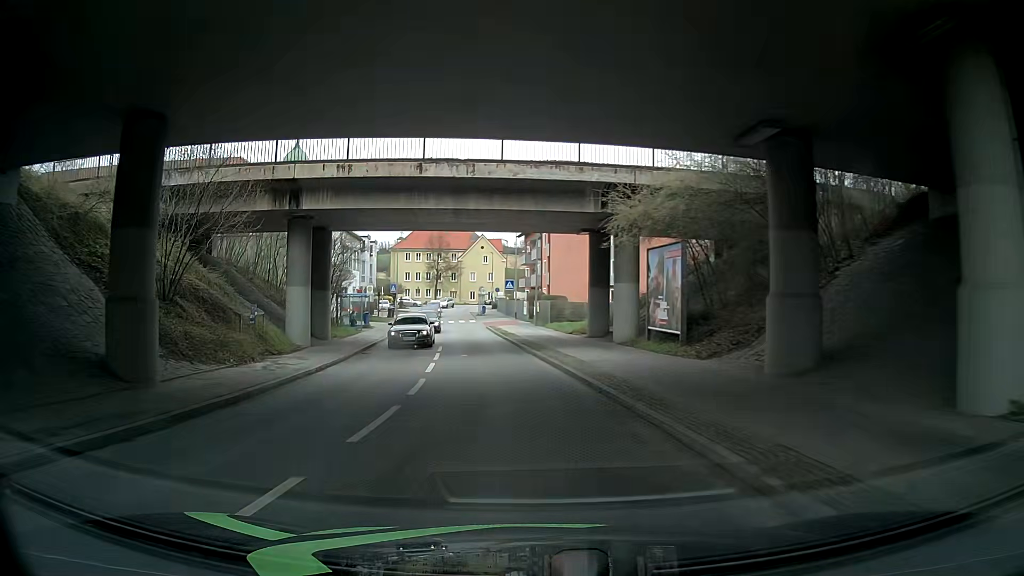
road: unclassified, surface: asphalt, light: Day
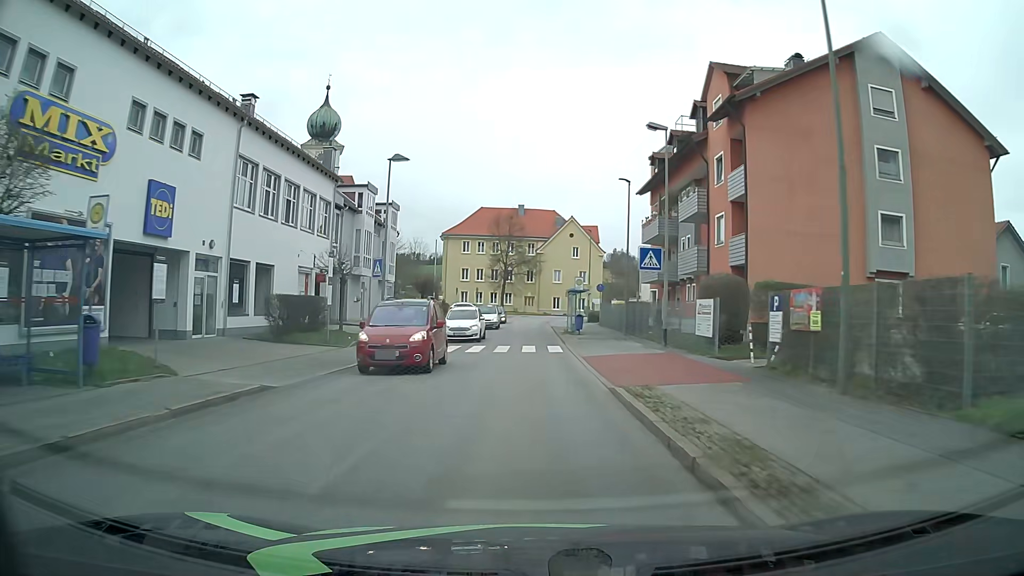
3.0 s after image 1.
(-2.2, +37.8) m; -7°
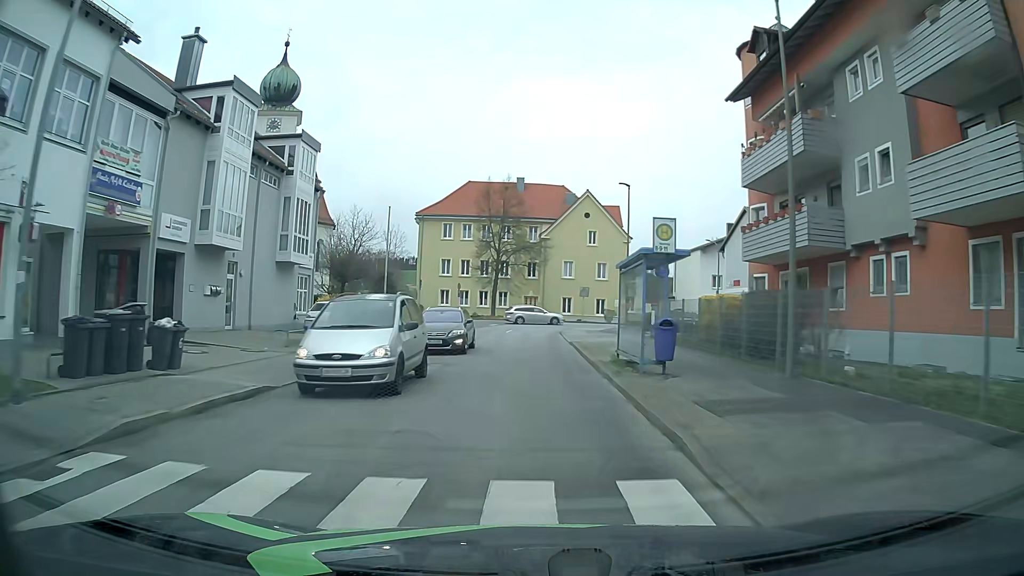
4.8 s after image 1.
(-0.1, +22.6) m; 0°
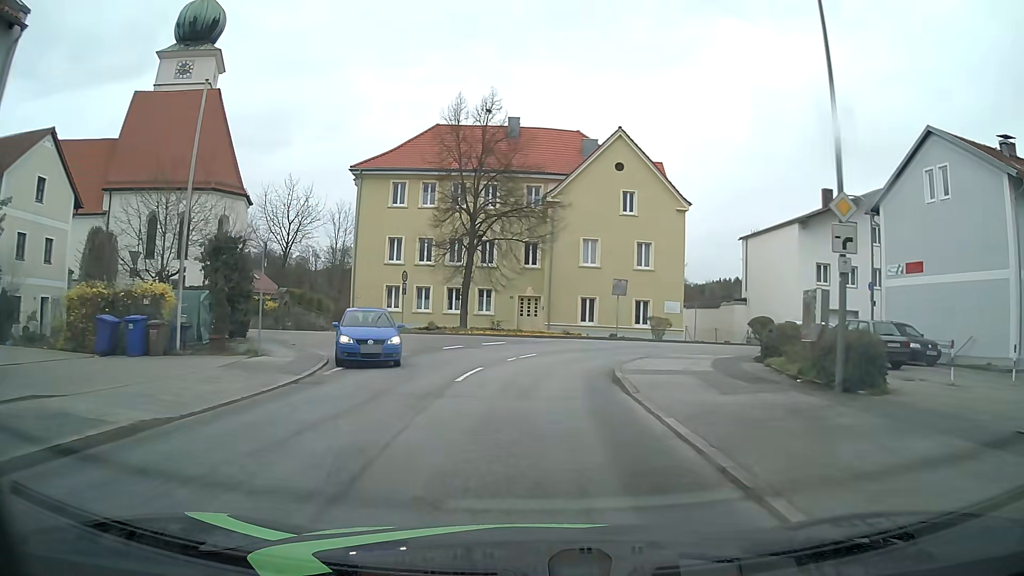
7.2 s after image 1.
(-0.1, +25.6) m; 0°
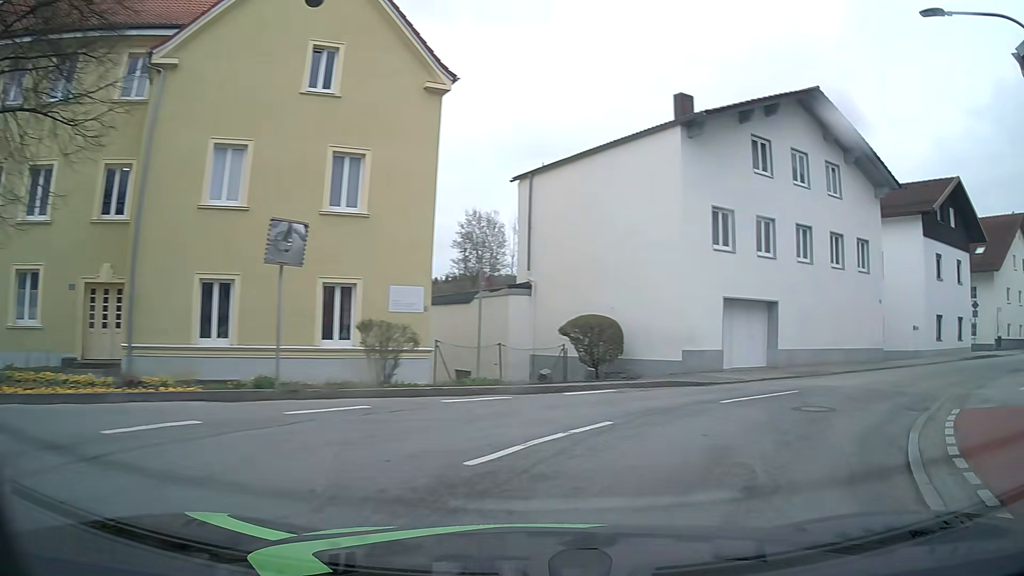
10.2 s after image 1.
(+2.4, +23.6) m; +27°
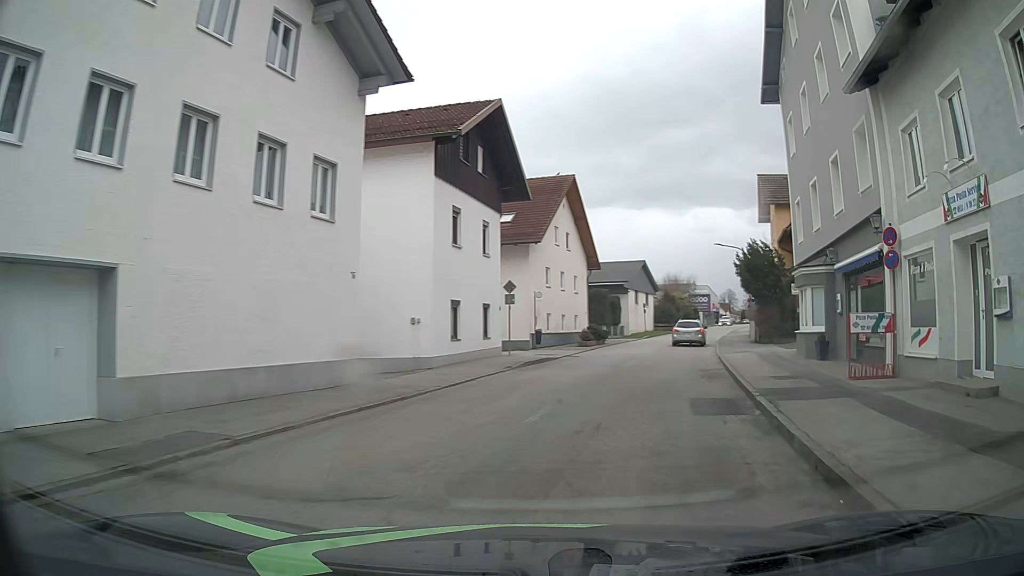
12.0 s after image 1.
(+5.6, +12.7) m; +45°
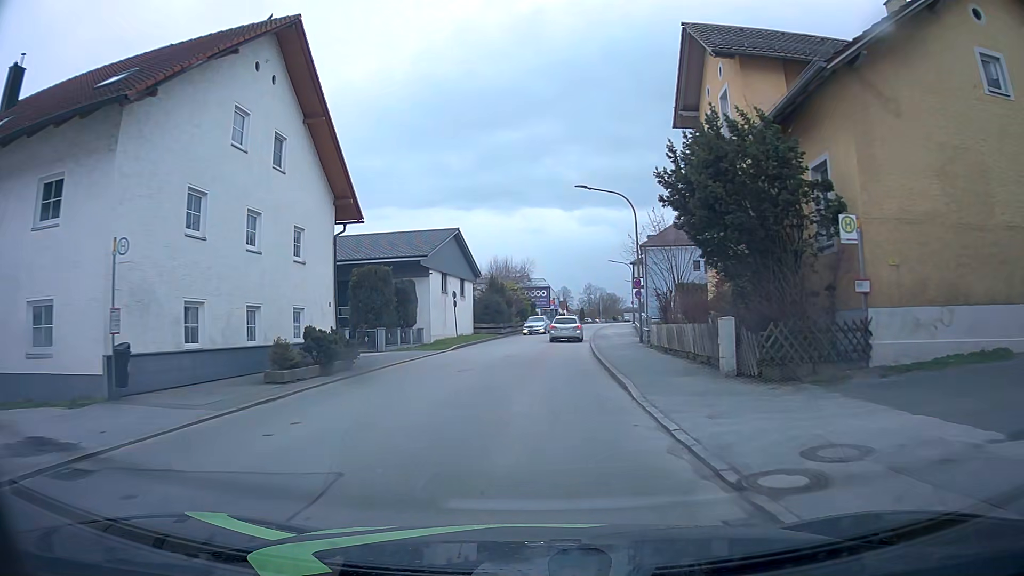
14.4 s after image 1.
(+4.9, +23.4) m; +16°
